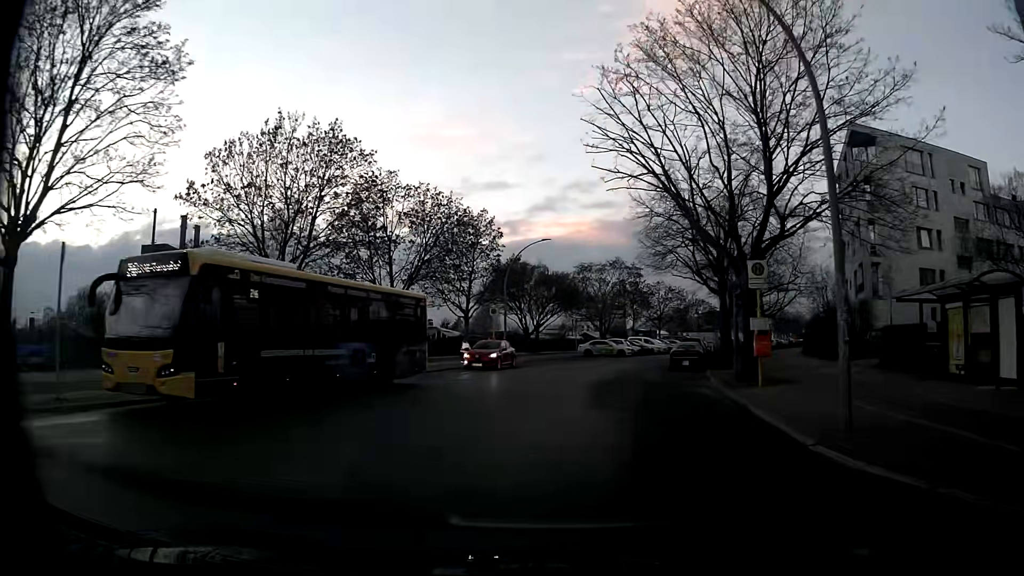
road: residential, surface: asphalt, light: Day
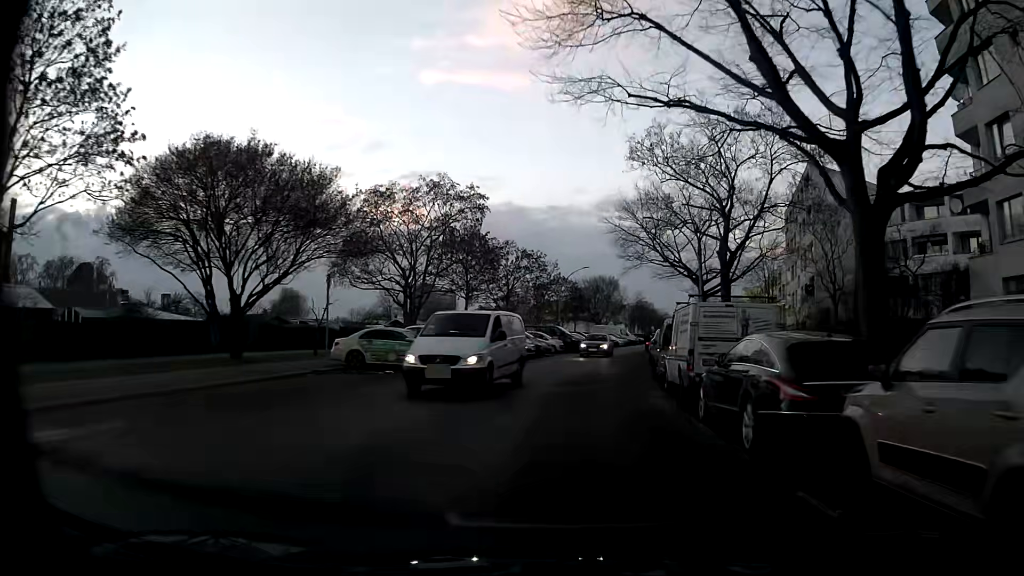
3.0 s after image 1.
(+3.9, +35.8) m; +14°
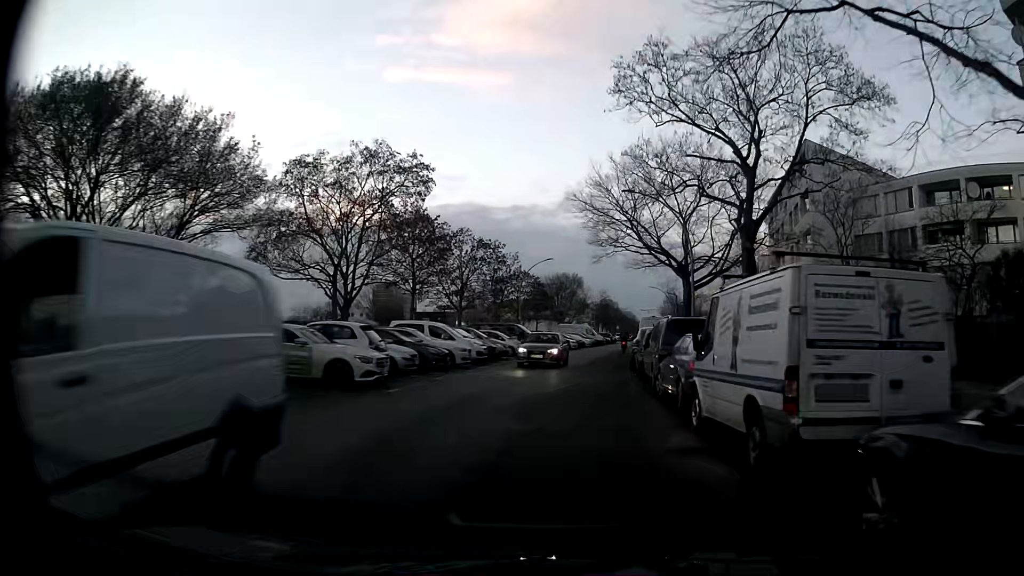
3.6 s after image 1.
(+0.3, +7.0) m; +4°
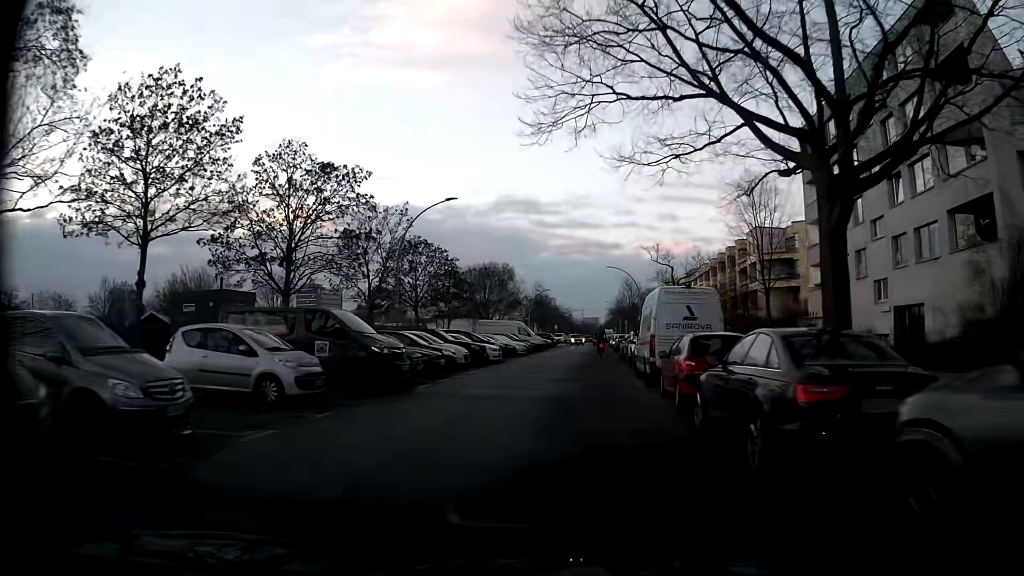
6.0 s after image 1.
(+1.2, +27.2) m; +5°
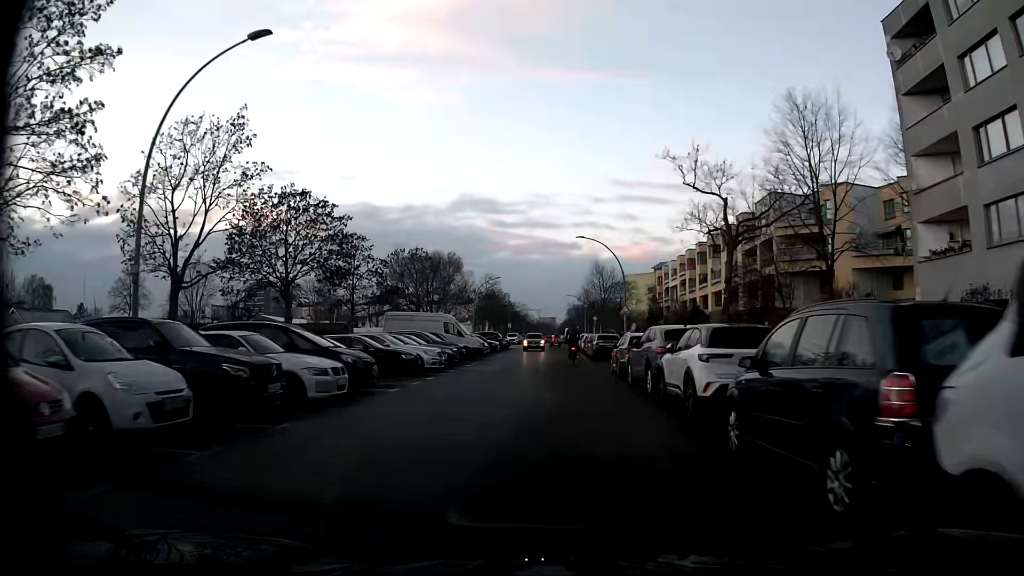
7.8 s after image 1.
(+0.7, +19.5) m; +3°
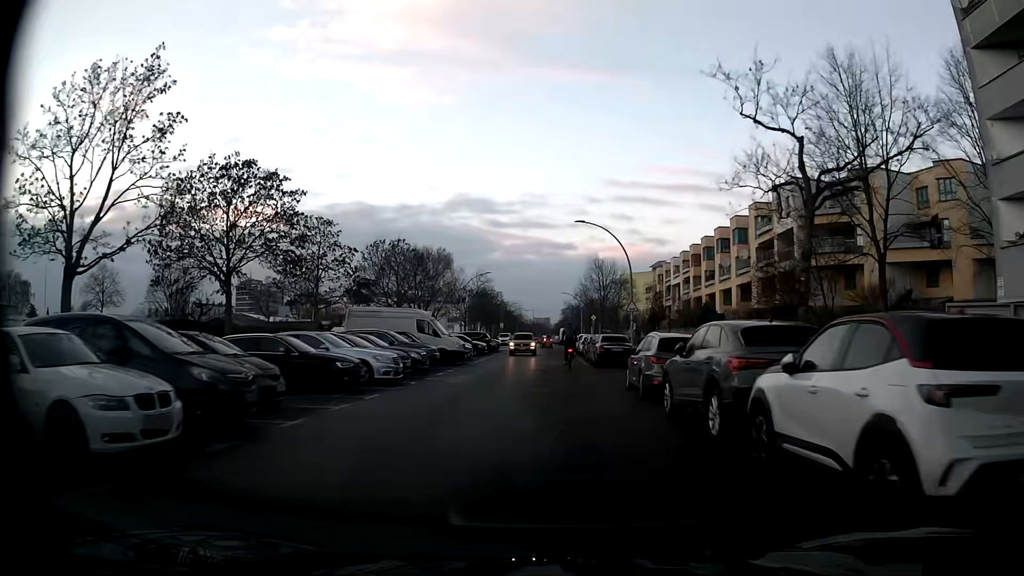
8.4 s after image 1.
(+0.1, +6.3) m; +1°
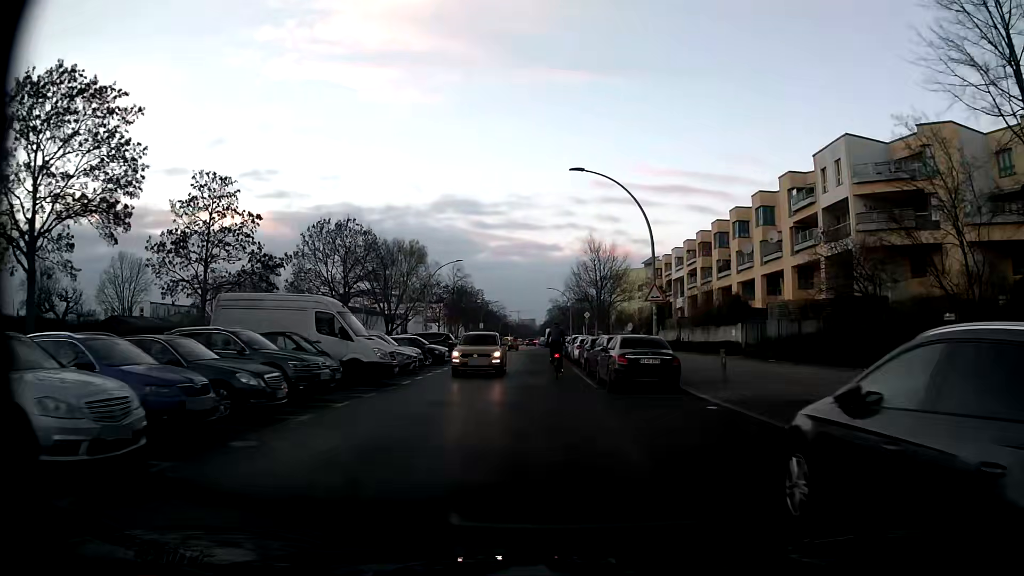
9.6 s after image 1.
(+0.1, +12.5) m; +1°
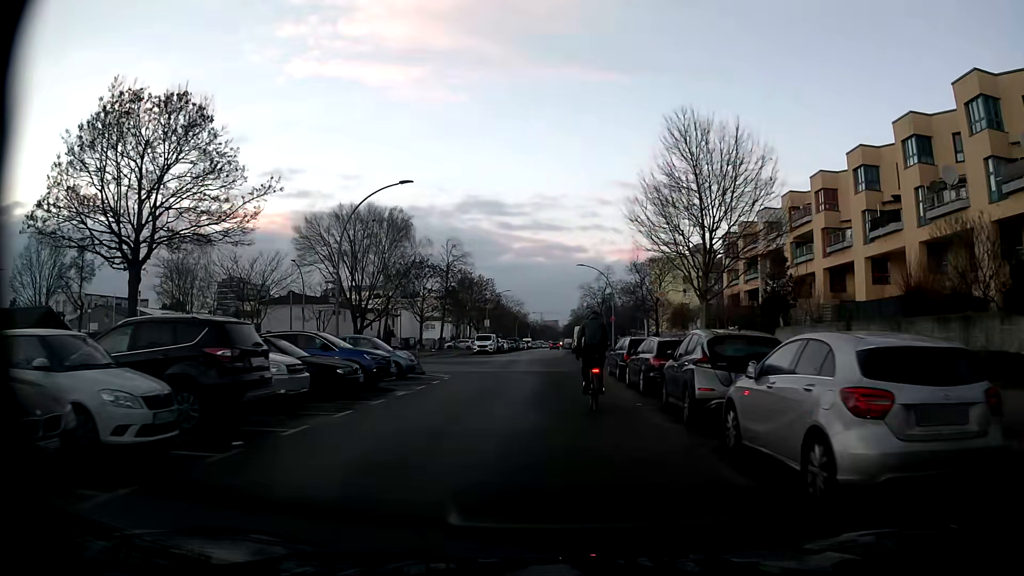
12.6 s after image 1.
(-0.3, +29.3) m; -1°
